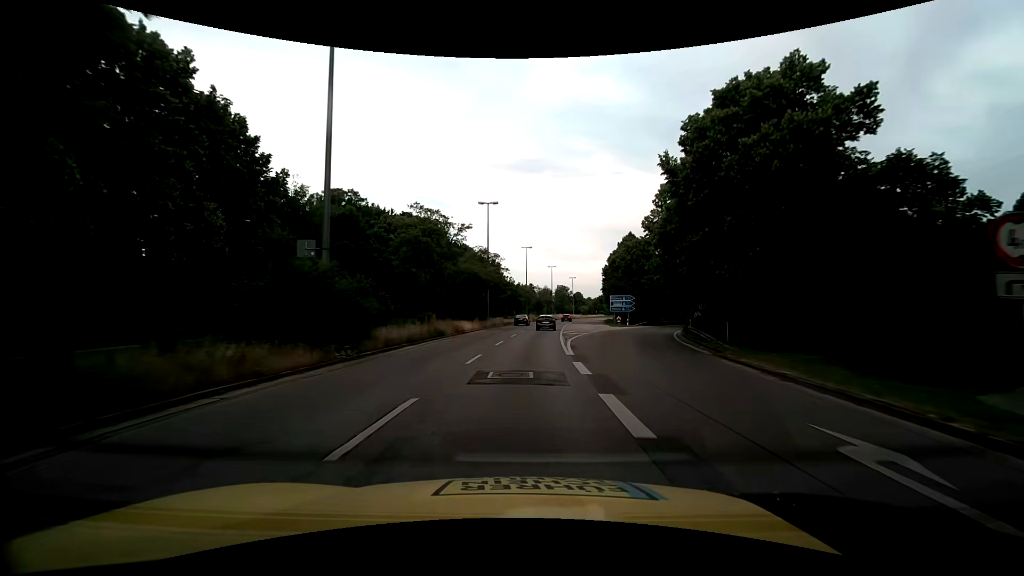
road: trunk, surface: asphalt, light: Day
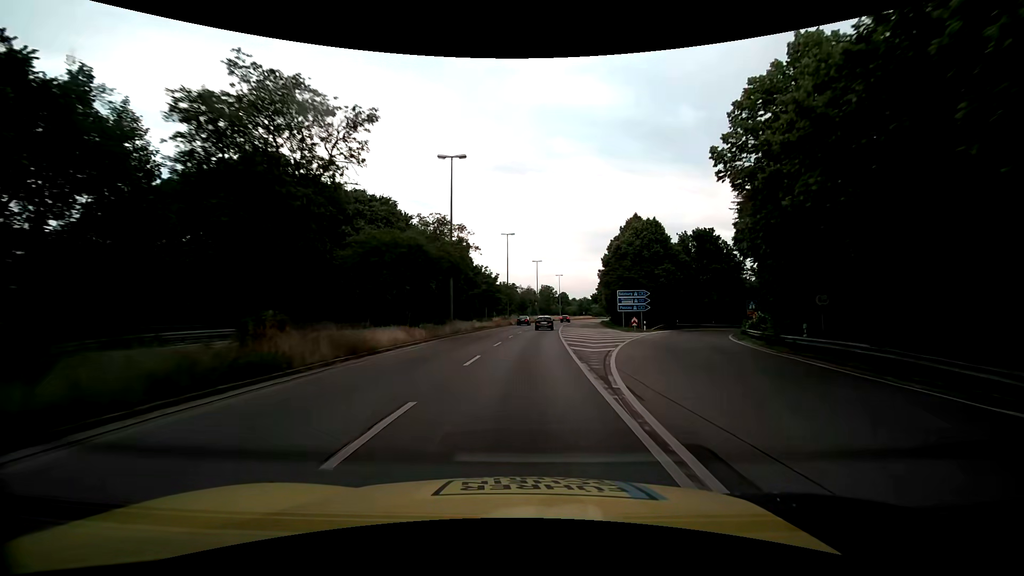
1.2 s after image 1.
(+0.1, +18.6) m; +1°
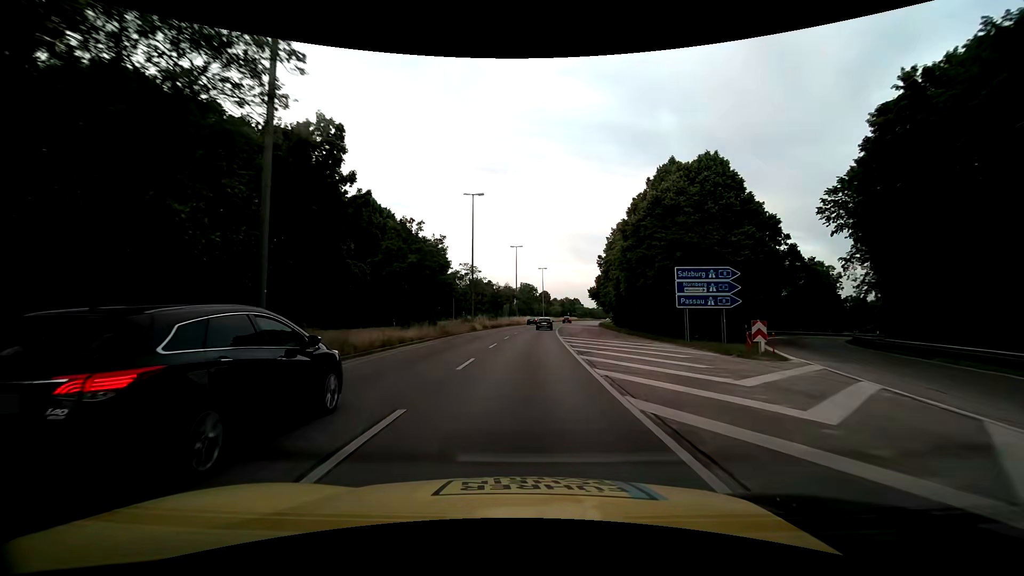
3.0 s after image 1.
(+0.7, +28.3) m; +3°
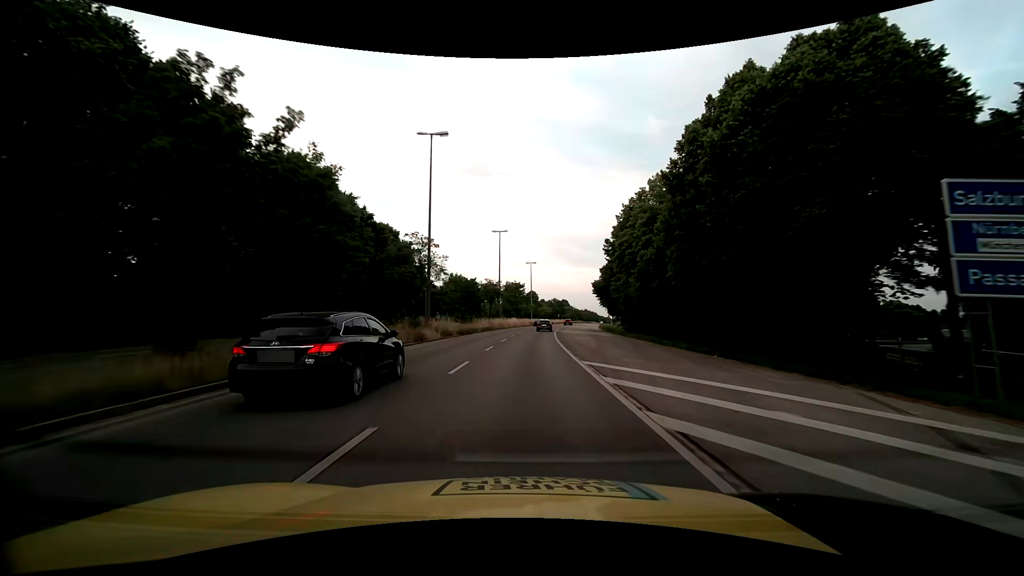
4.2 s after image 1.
(+0.2, +19.3) m; +1°
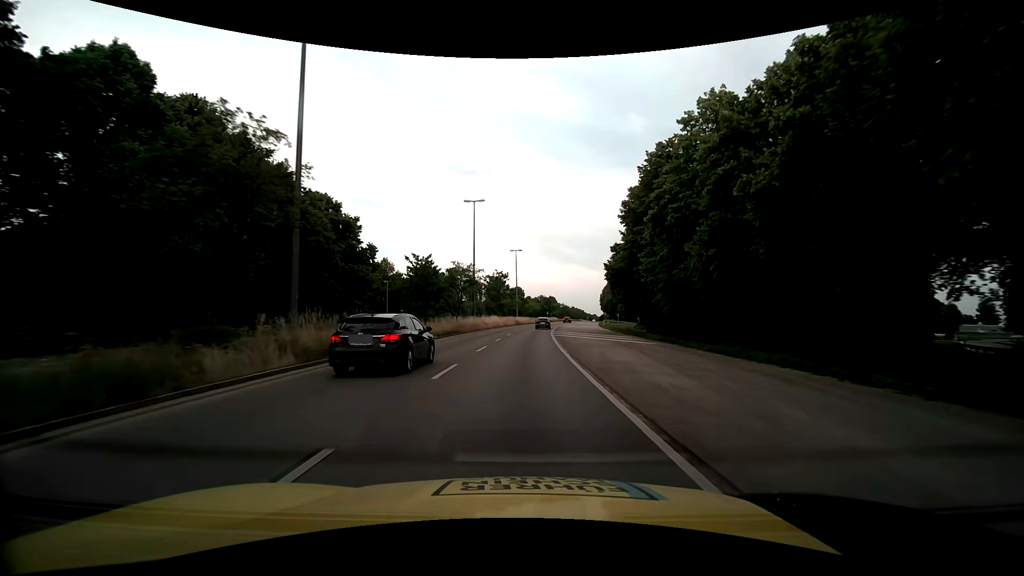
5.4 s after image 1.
(+0.4, +19.6) m; +1°
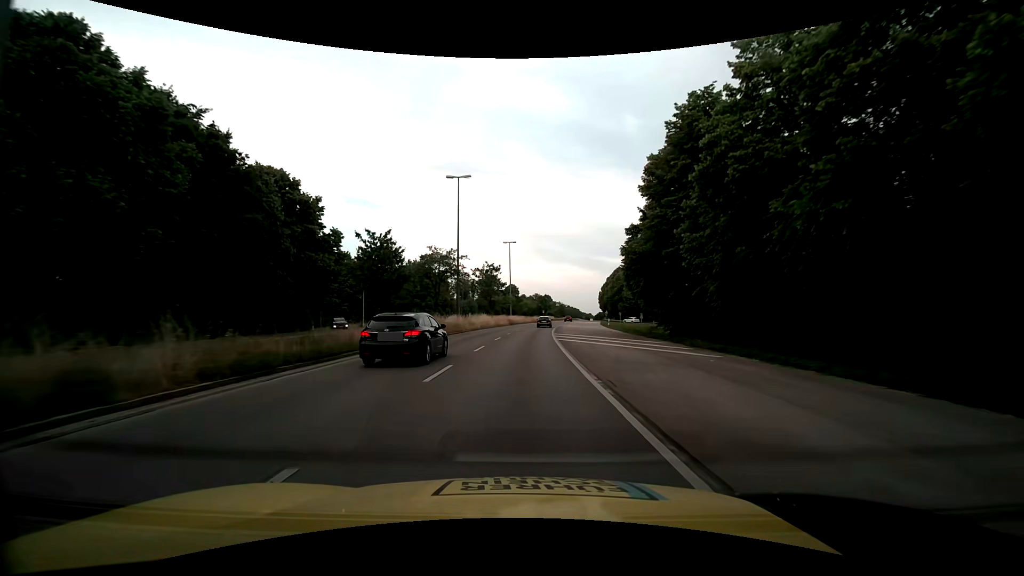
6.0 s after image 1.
(+0.1, +10.0) m; +1°
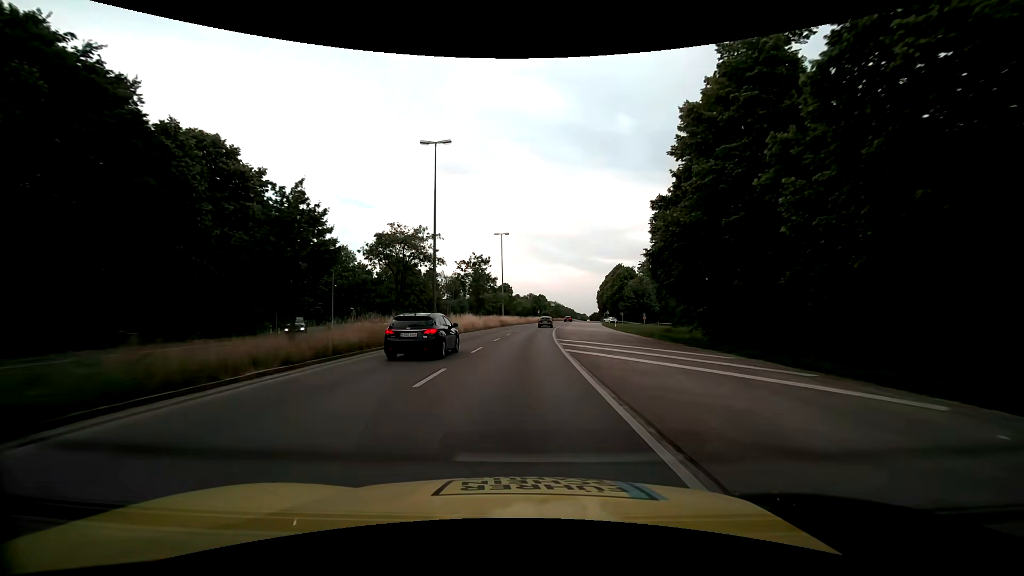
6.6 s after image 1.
(0.0, +10.0) m; 0°
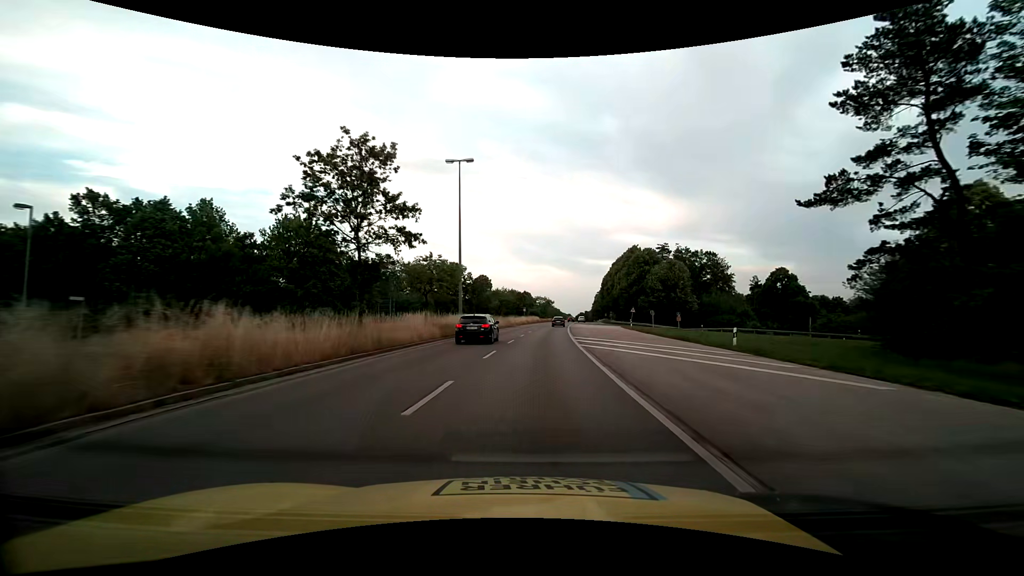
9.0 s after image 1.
(+0.7, +39.3) m; +2°
(0, +10) (+1, +20) (+1, +30) (+2, +40) (+3, +50) (+4, +60) (+5, +70) (+6, +80) (+7, +90) (+8, +100) m
